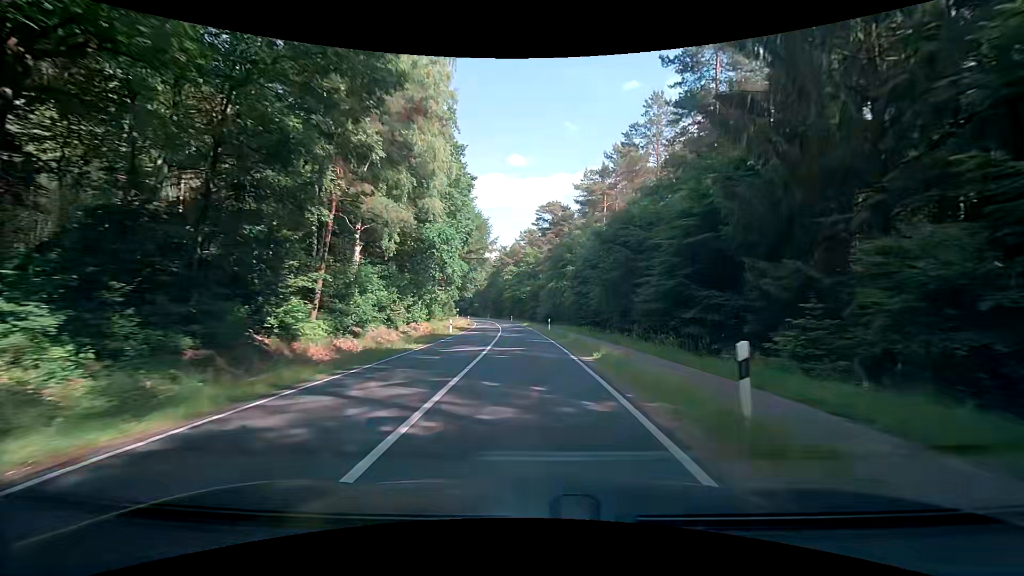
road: secondary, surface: asphalt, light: Day
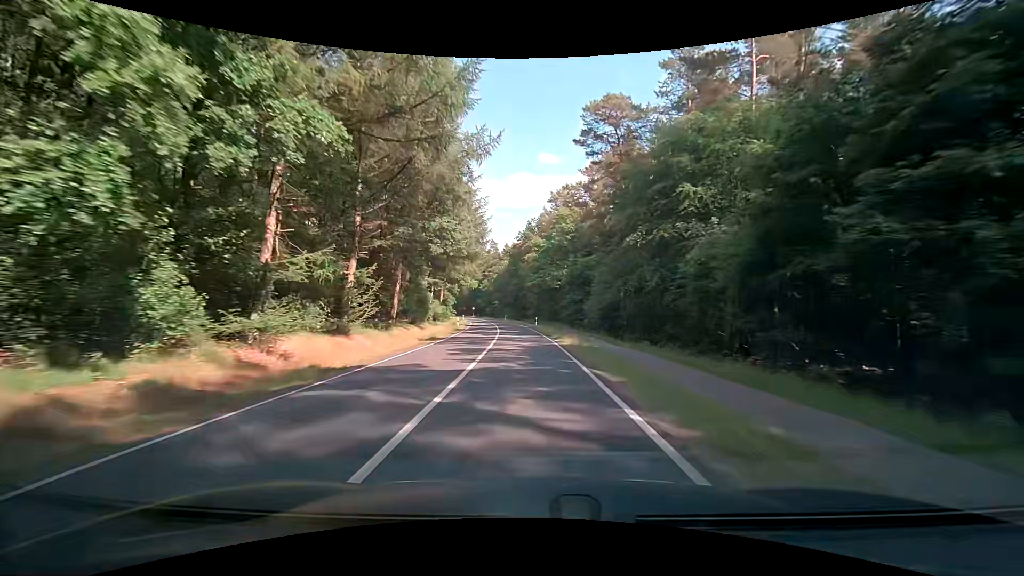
(-0.7, +40.5) m; -3°
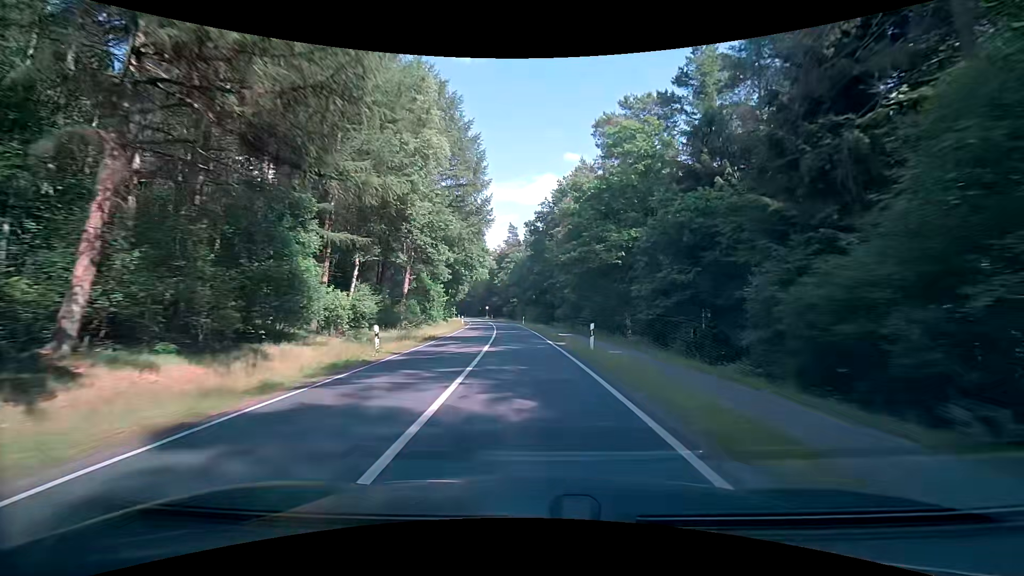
(-1.0, +31.3) m; -3°
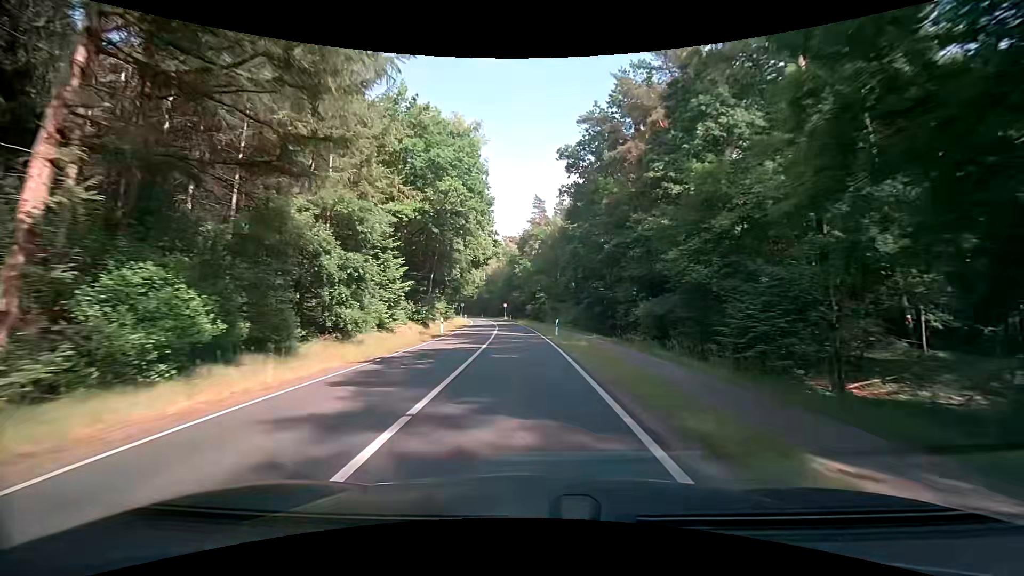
(-0.6, +31.9) m; -3°
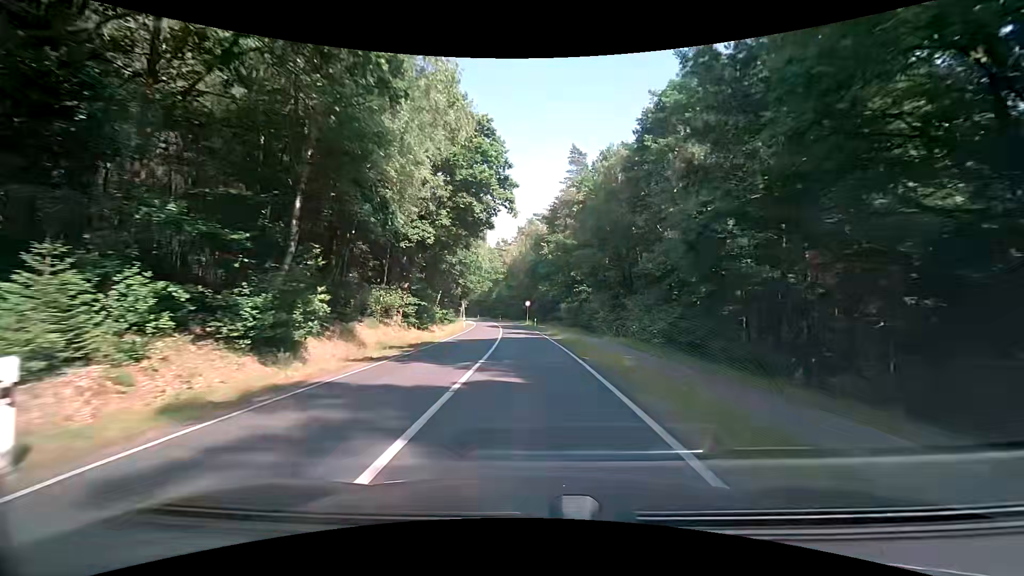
(-0.9, +31.5) m; -4°
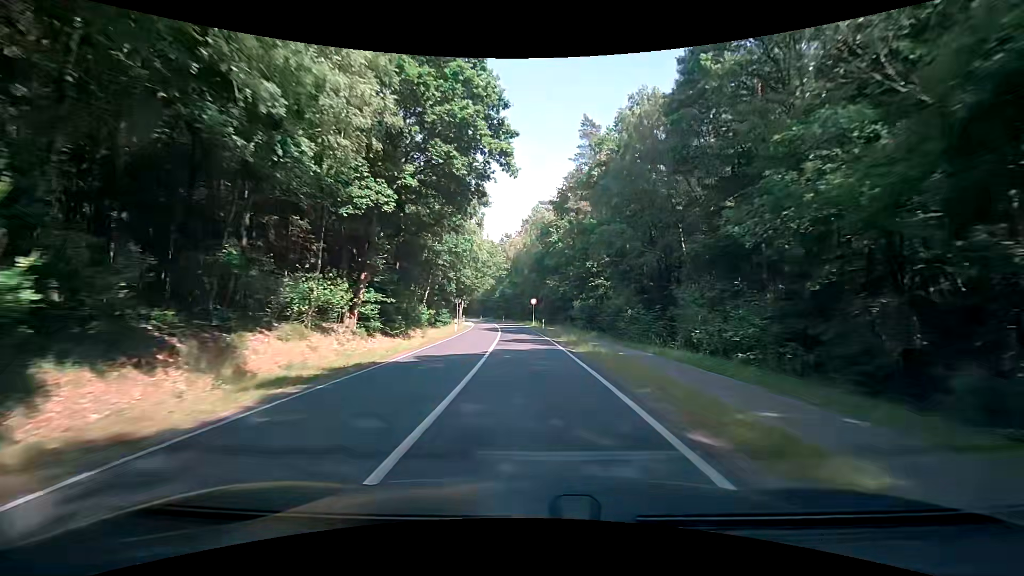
(0.0, +10.4) m; -1°
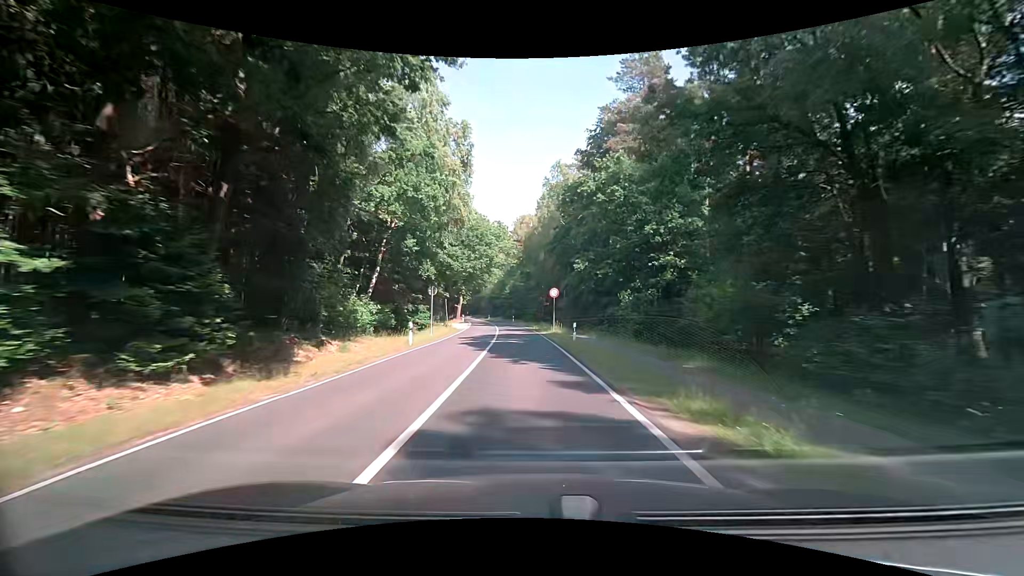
(+0.1, +20.8) m; -1°
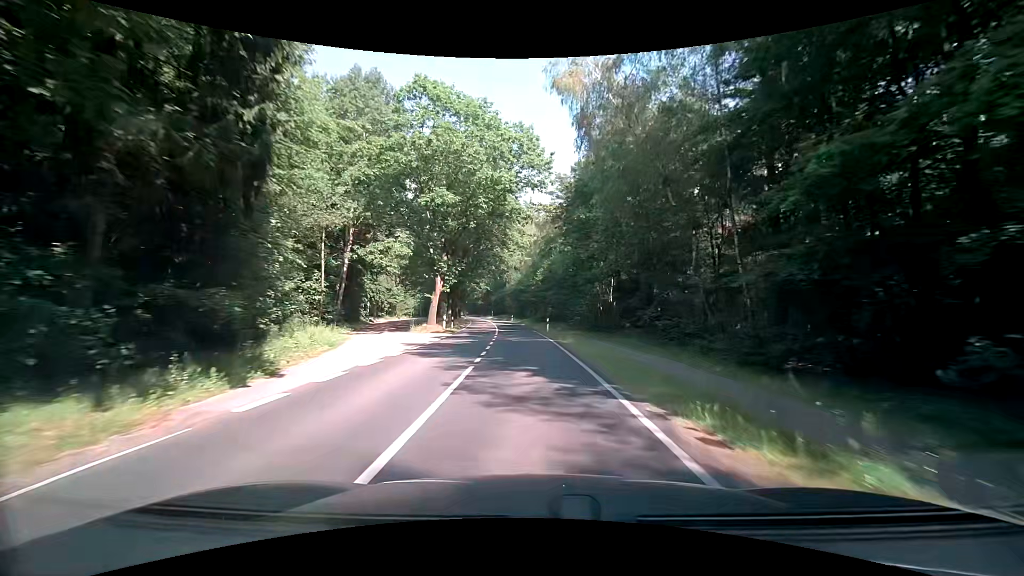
(-1.5, +41.2) m; -5°
(0, +10) (0, +20) (0, +30) (-1, +40) (-1, +50) (-2, +60) (-3, +70) (-4, +80) (-5, +90) (-6, +100) m
